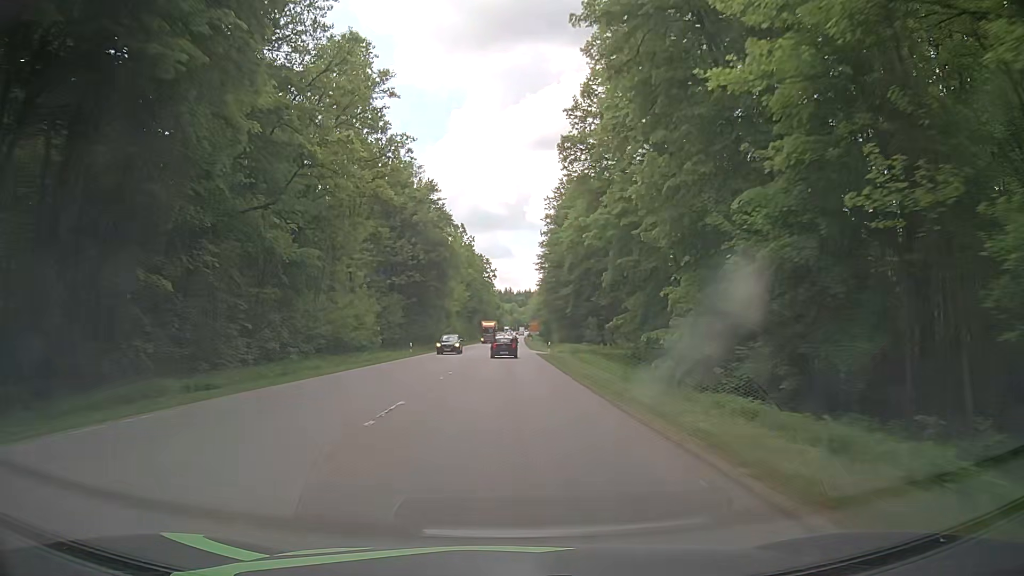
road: secondary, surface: asphalt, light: Day
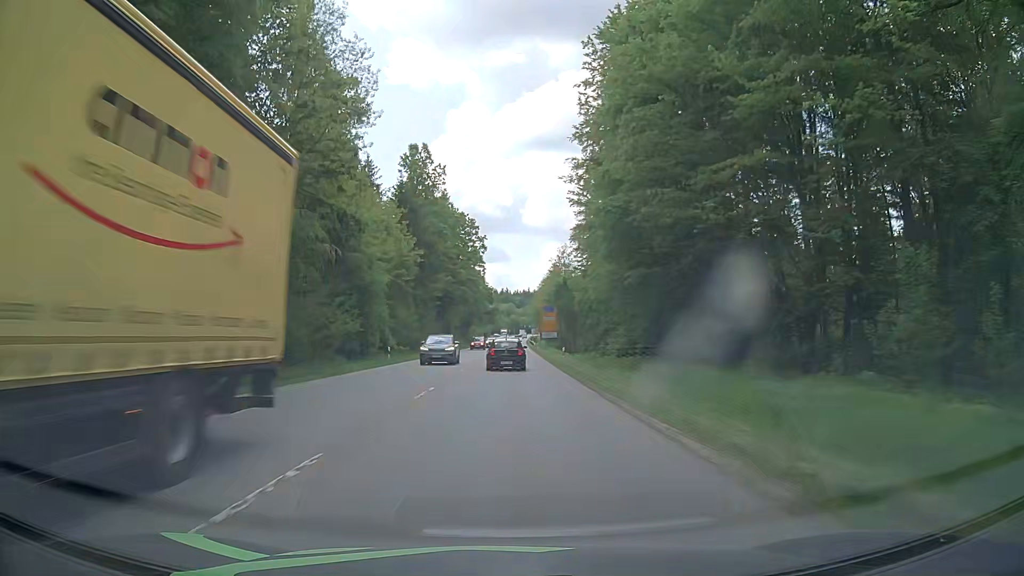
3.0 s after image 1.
(+0.1, +66.5) m; 0°
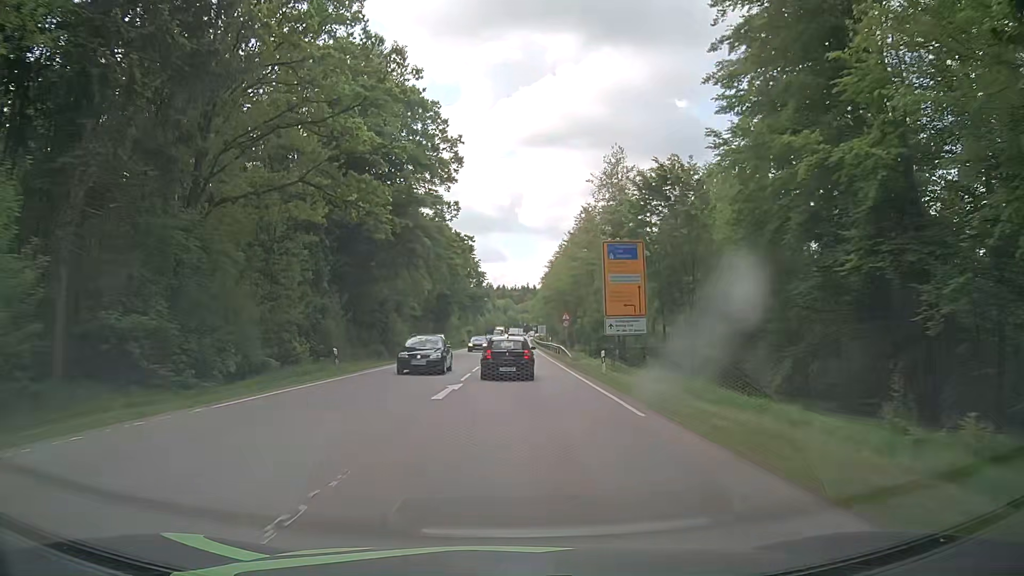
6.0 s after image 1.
(0.0, +60.4) m; 0°
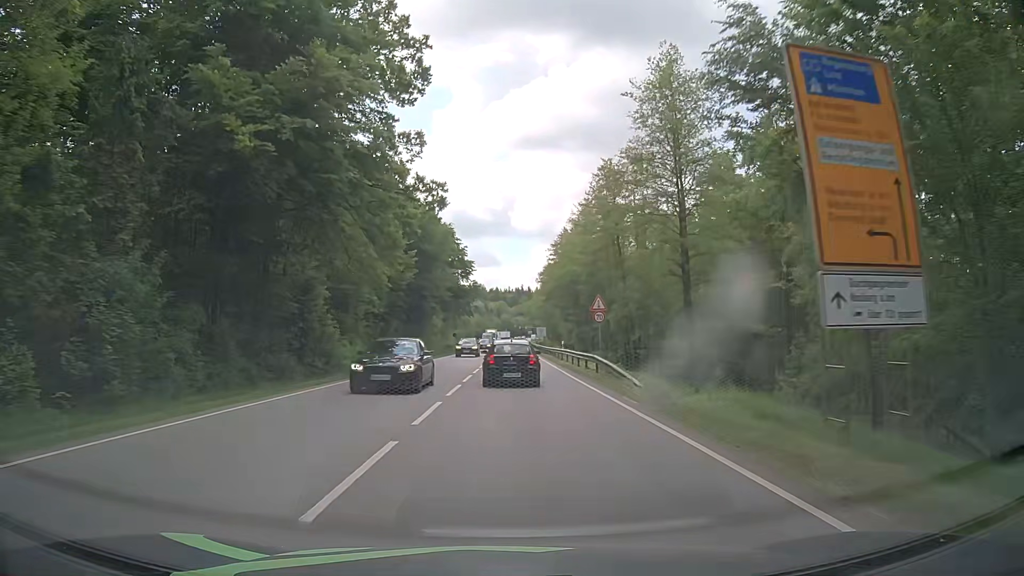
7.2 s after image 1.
(+0.3, +22.3) m; +1°
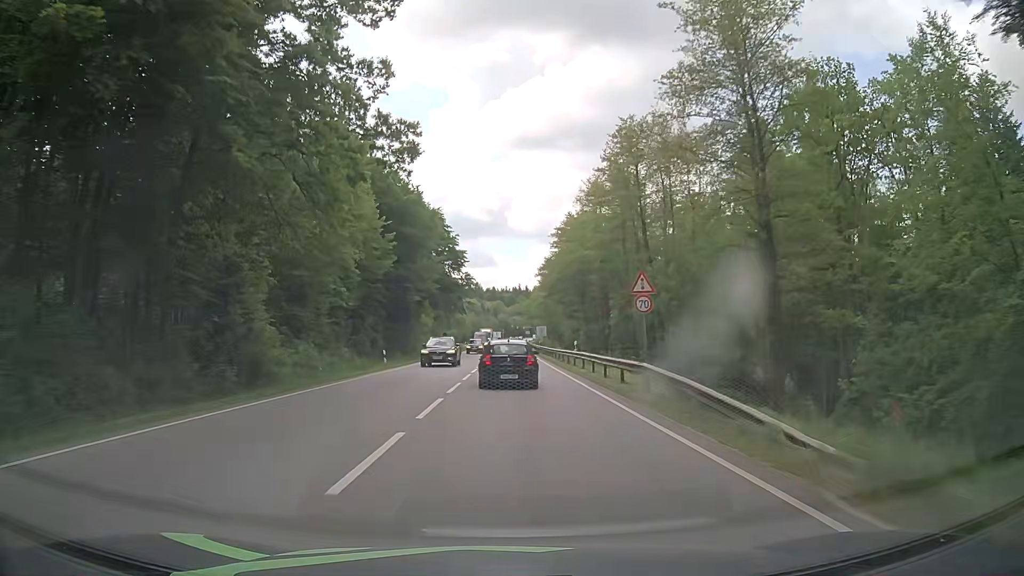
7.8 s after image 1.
(0.0, +11.0) m; 0°
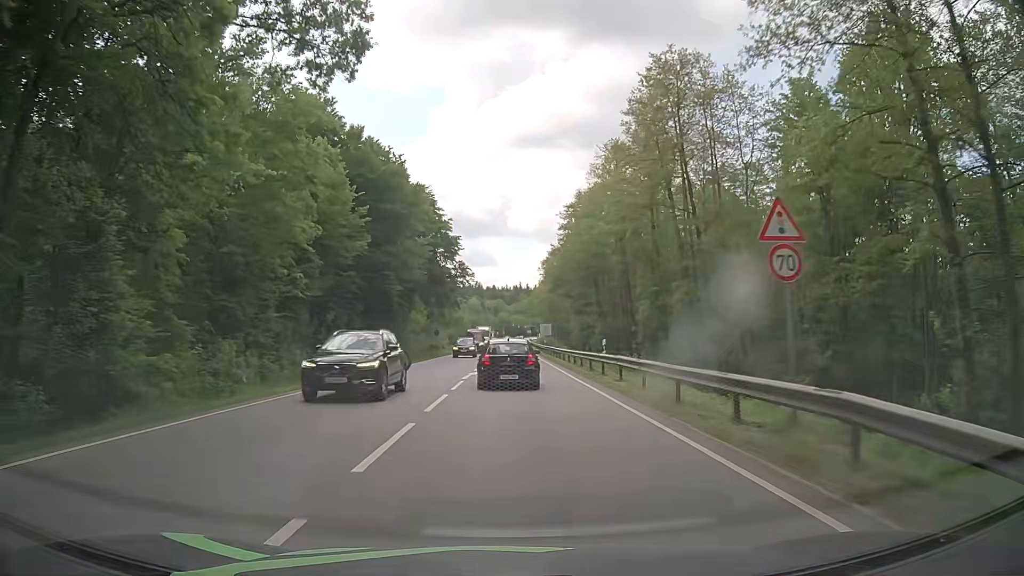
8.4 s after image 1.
(+0.1, +11.0) m; +1°
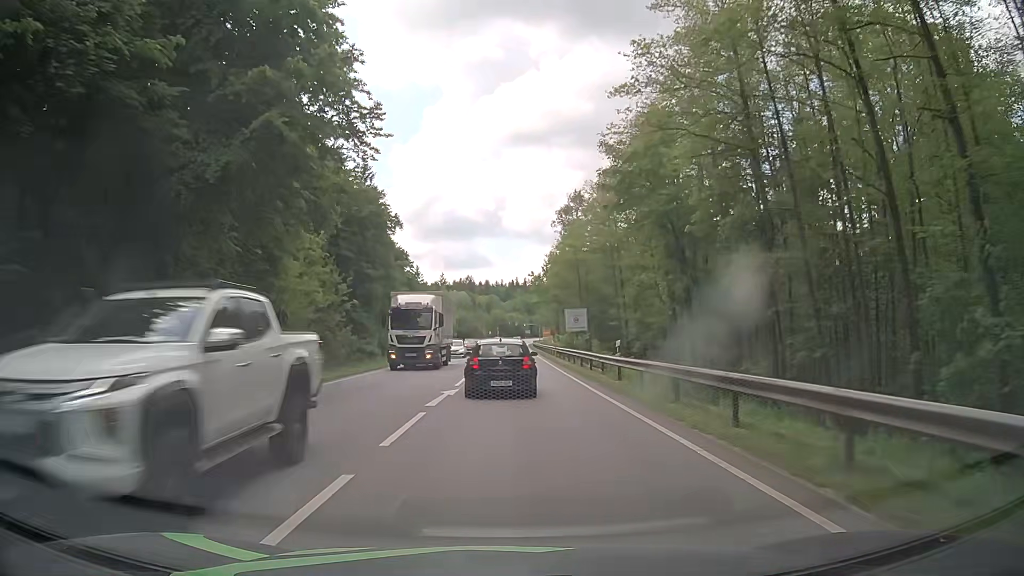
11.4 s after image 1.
(-0.1, +51.8) m; 0°
